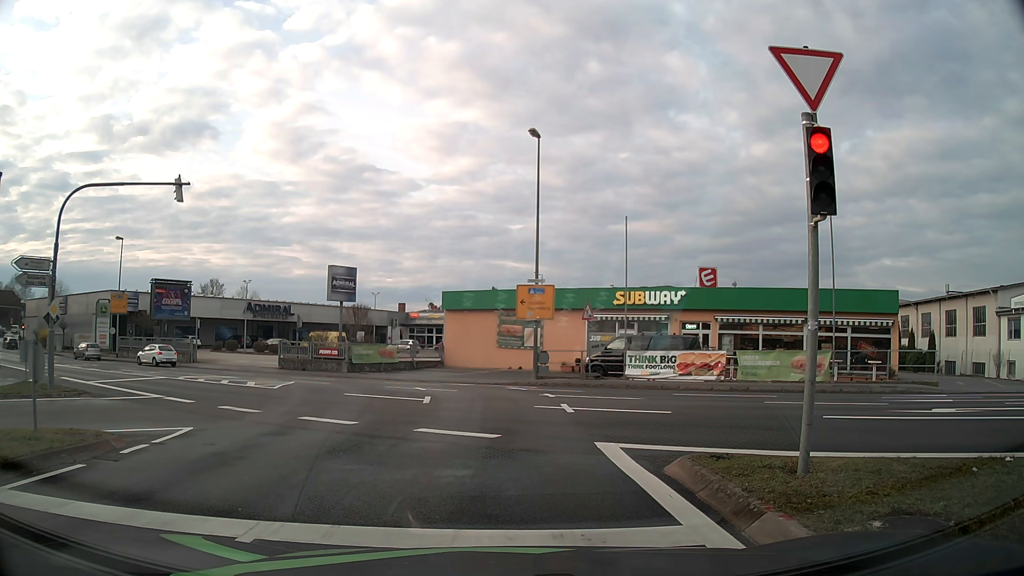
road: tertiary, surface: asphalt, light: Day
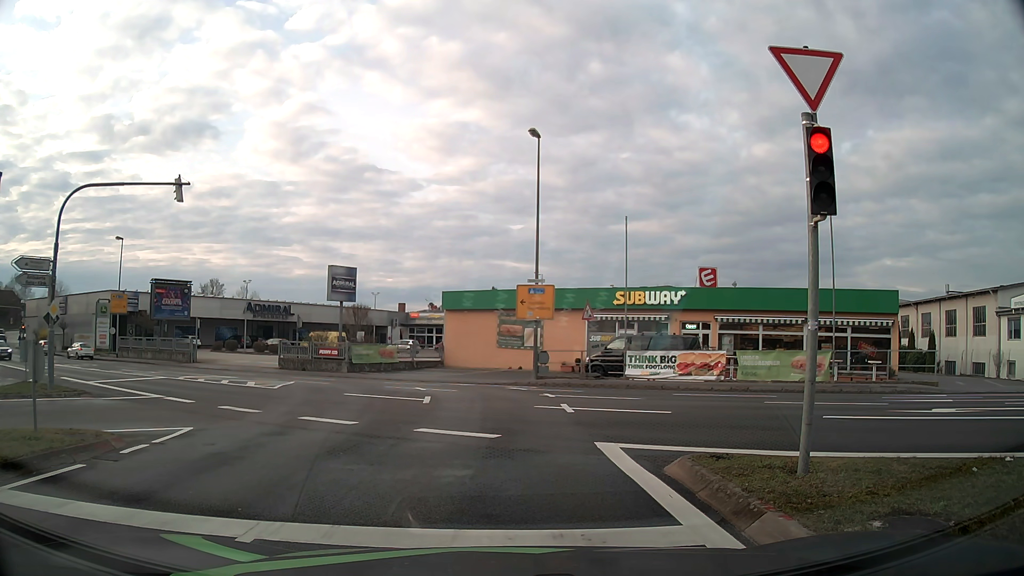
(0.0, 0.0) m; 0°
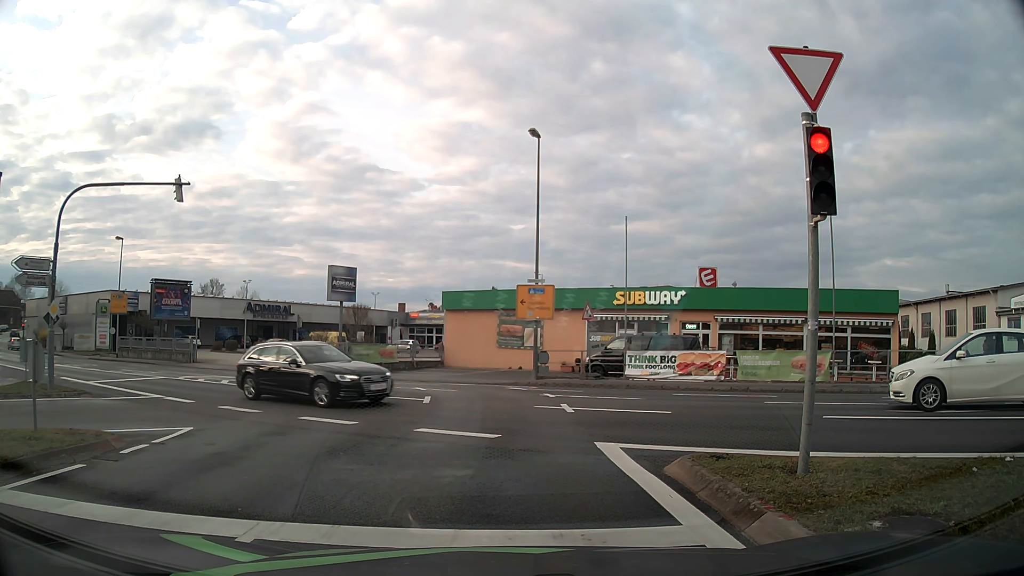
(0.0, 0.0) m; 0°
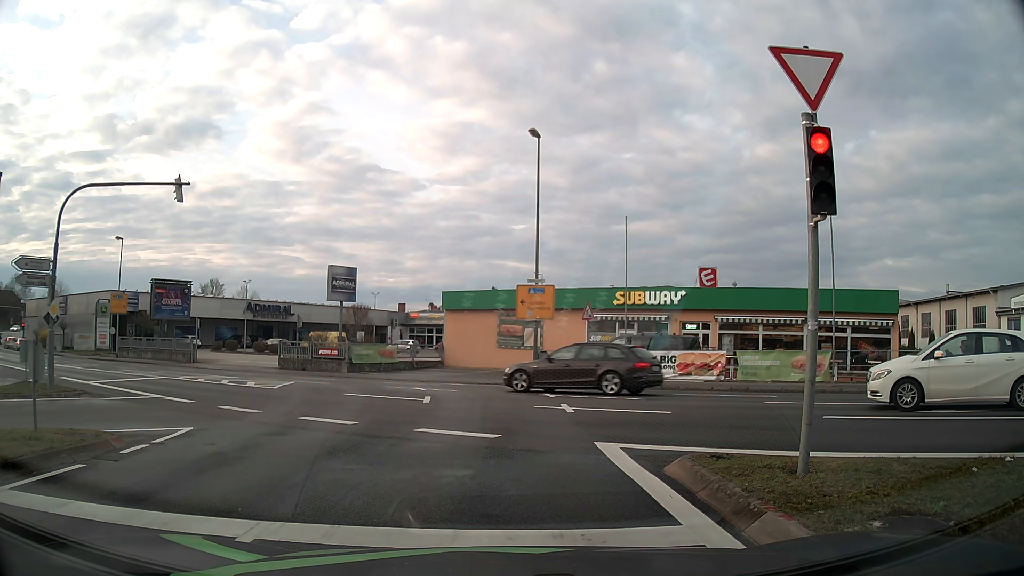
(0.0, 0.0) m; 0°
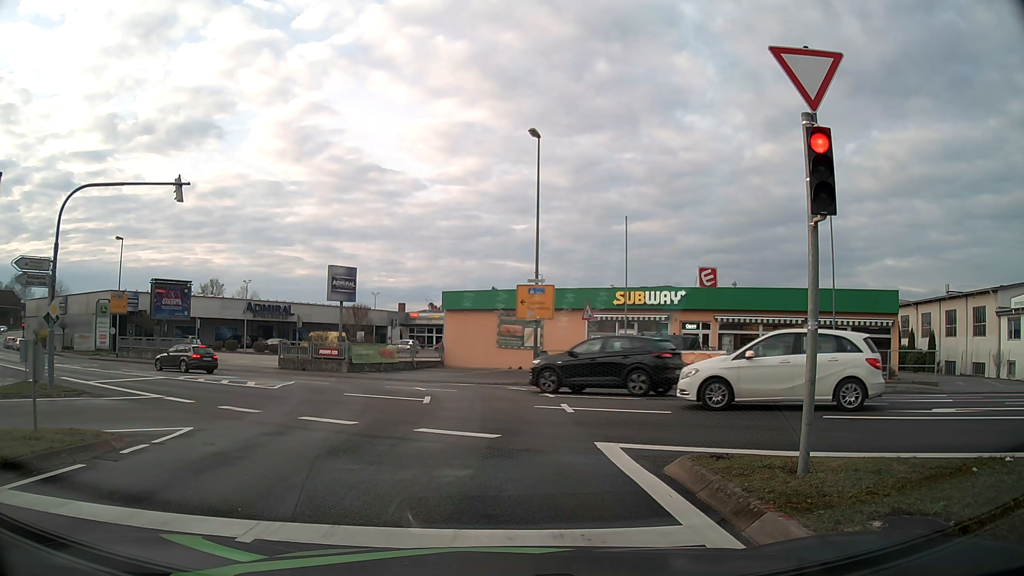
(0.0, 0.0) m; 0°
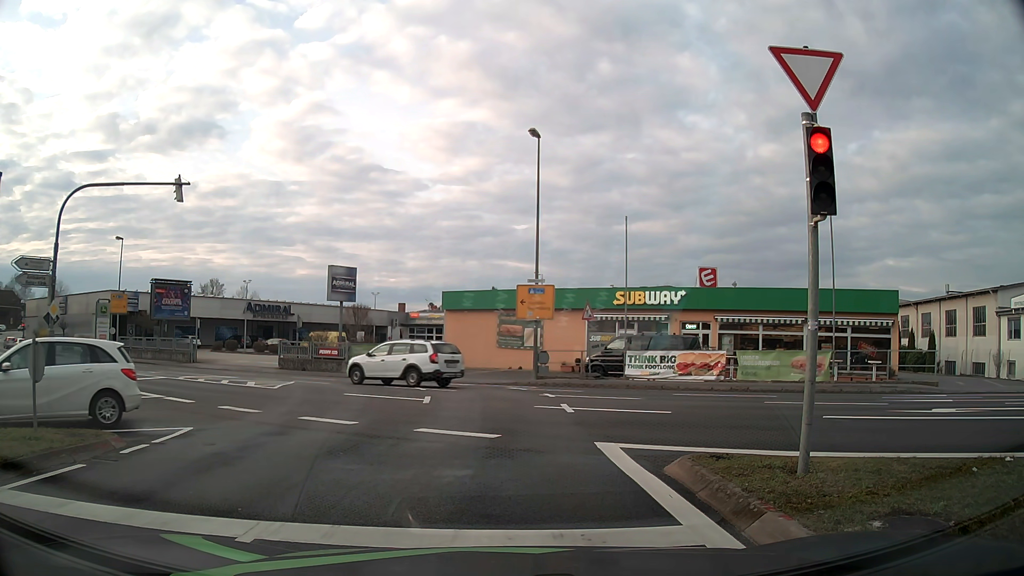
(0.0, 0.0) m; 0°
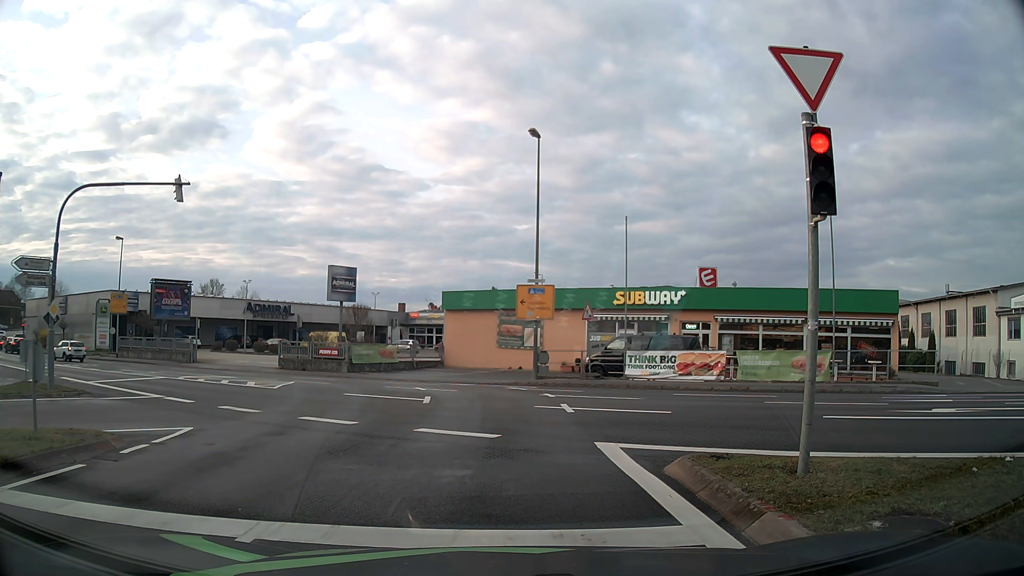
(0.0, 0.0) m; 0°
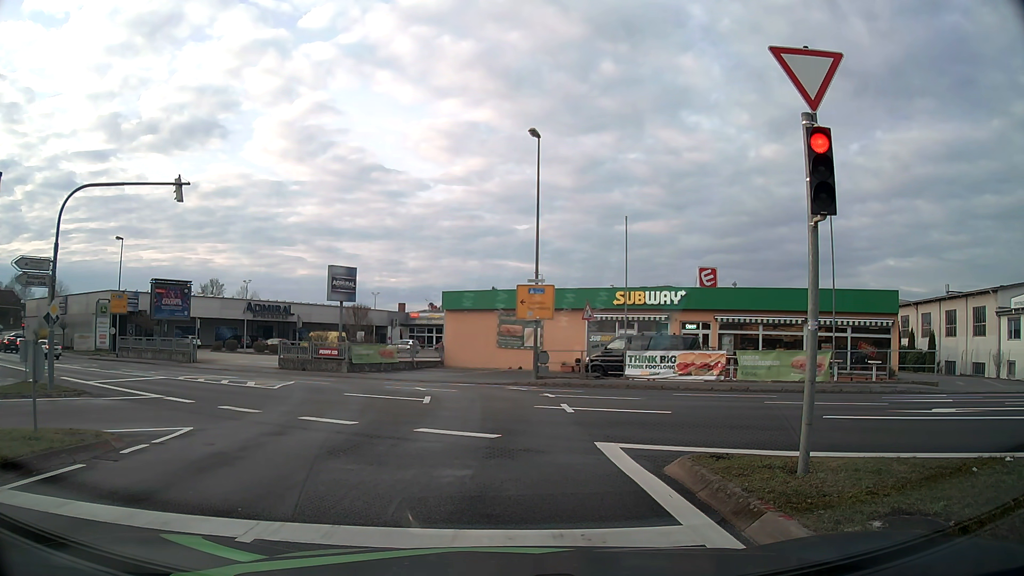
(0.0, 0.0) m; 0°
(0, +10) (0, +20) (-4, +29) (-12, +36) (-20, +41) (-29, +46) (-38, +51) (-46, +56) (-55, +61) (-63, +67) m
